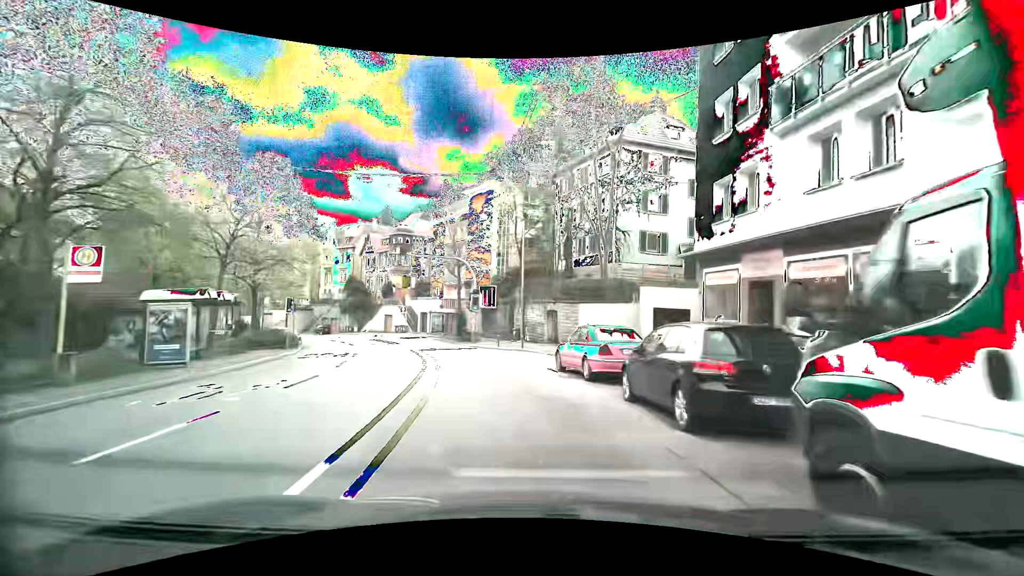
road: secondary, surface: asphalt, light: Day
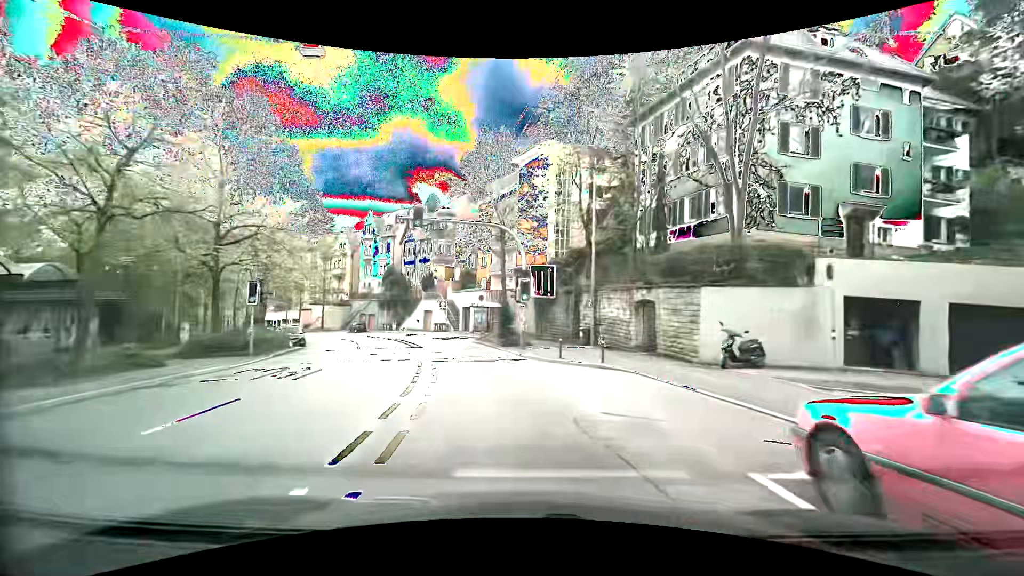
(-0.6, +11.4) m; -6°
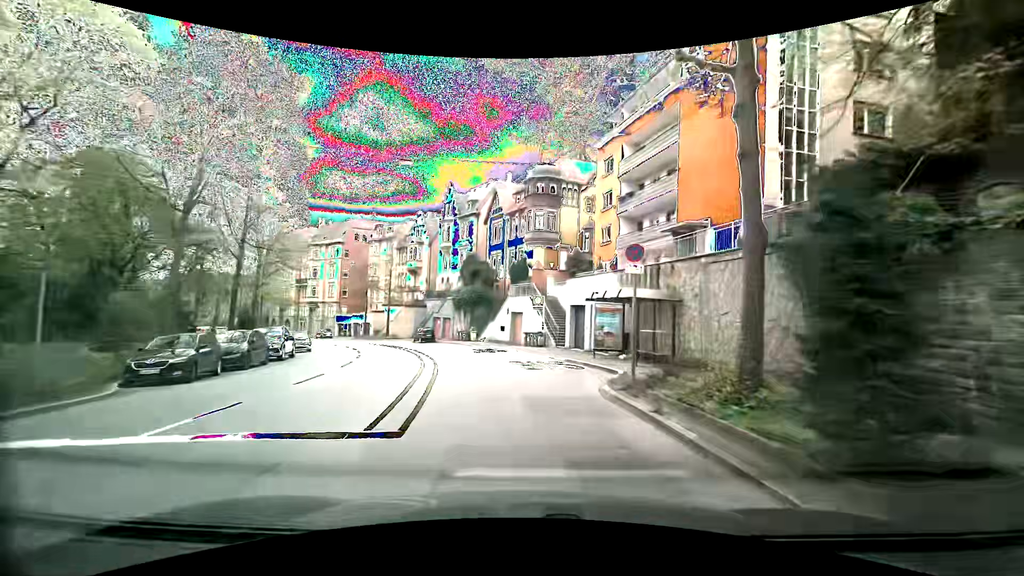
(-2.6, +22.7) m; -13°
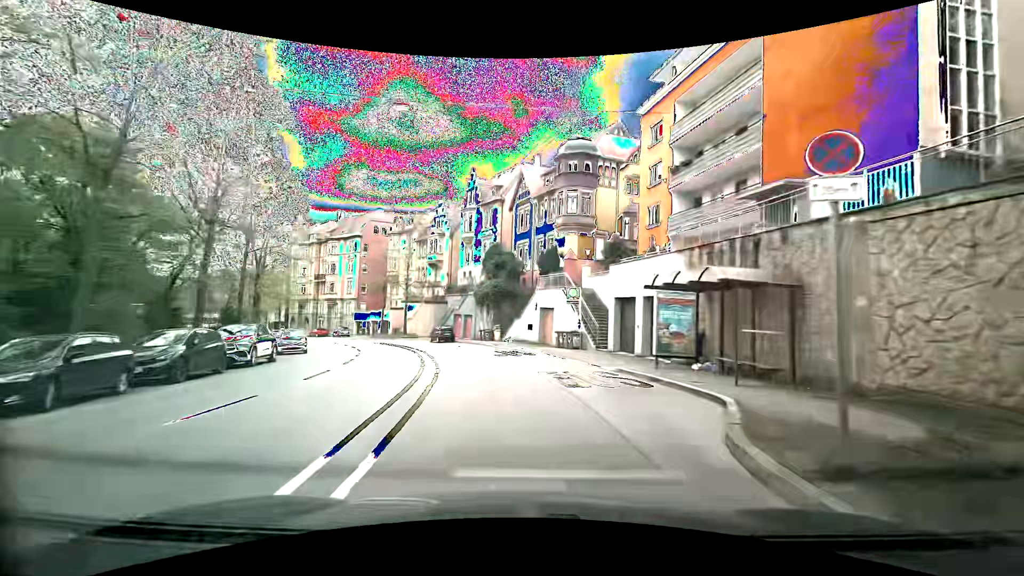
(-0.1, +5.8) m; -3°
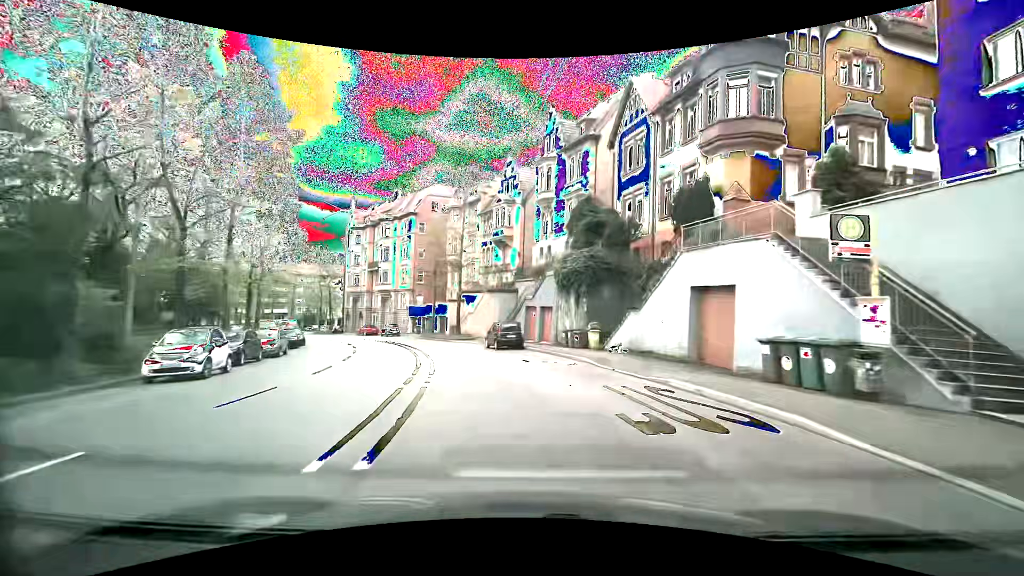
(-1.1, +17.5) m; -8°
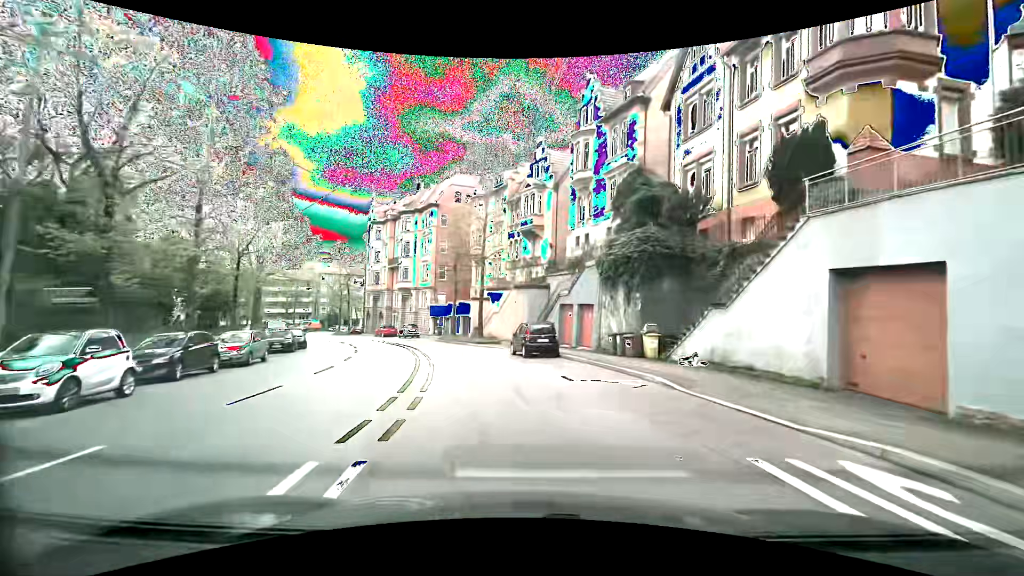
(-0.2, +5.9) m; -3°
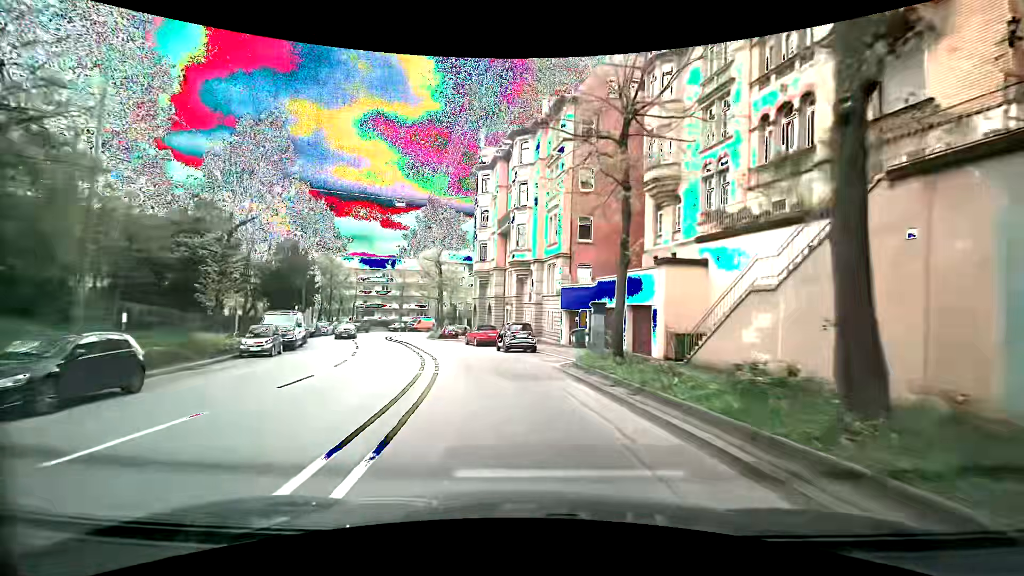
(-4.2, +29.1) m; -17°
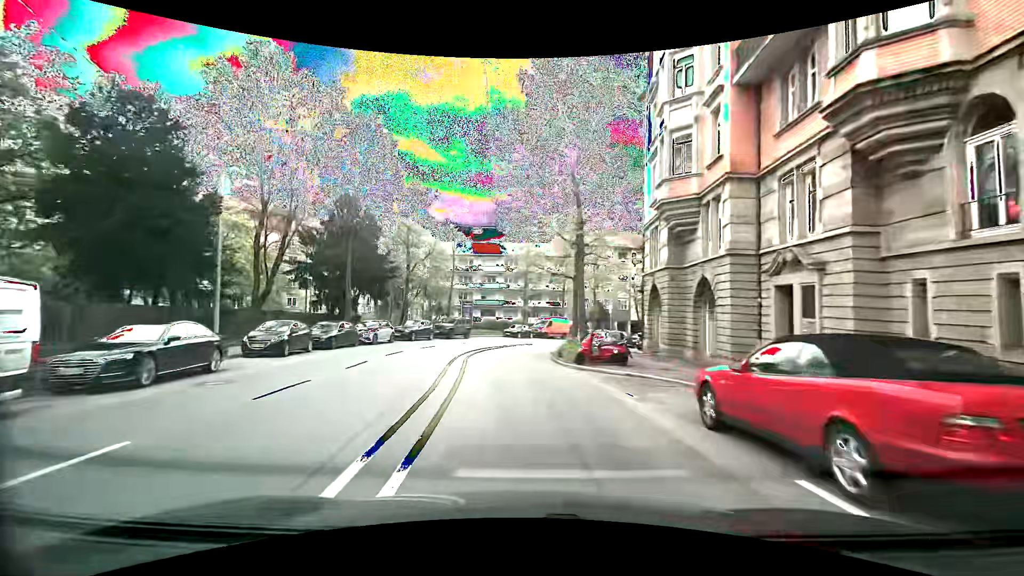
(-4.0, +27.5) m; -14°
(-1, +10) (-1, +20) (-1, +30) (0, +40) (+4, +49) (+9, +57) (+16, +65) (+25, +70) (+34, +74) (+43, +78) m
